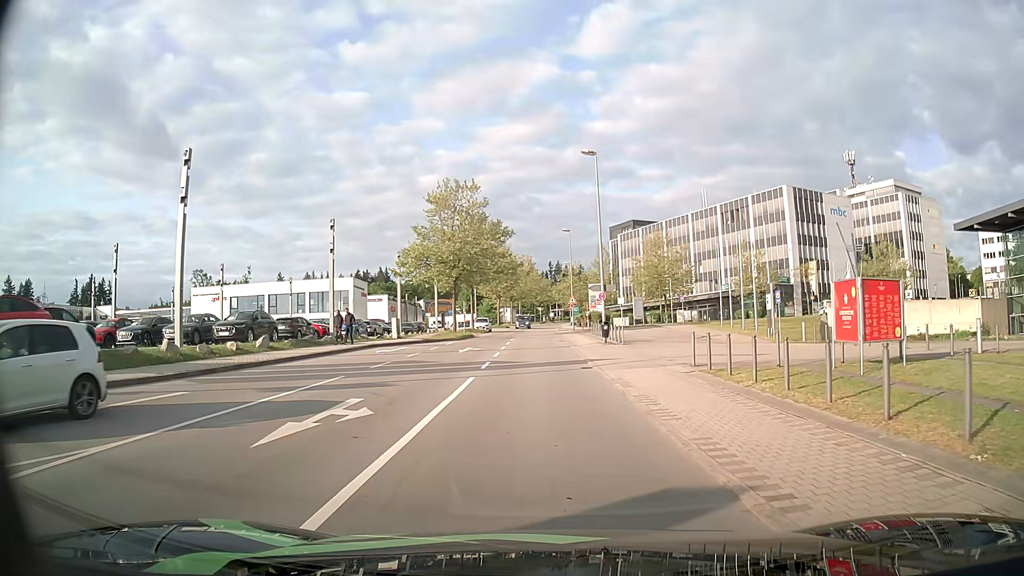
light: Day
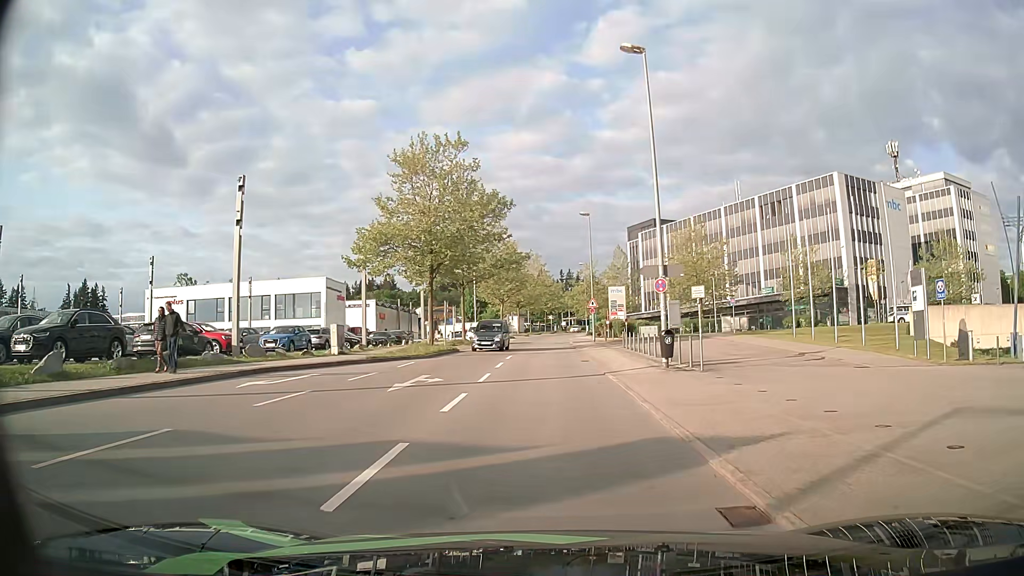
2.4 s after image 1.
(+0.1, +15.2) m; 0°
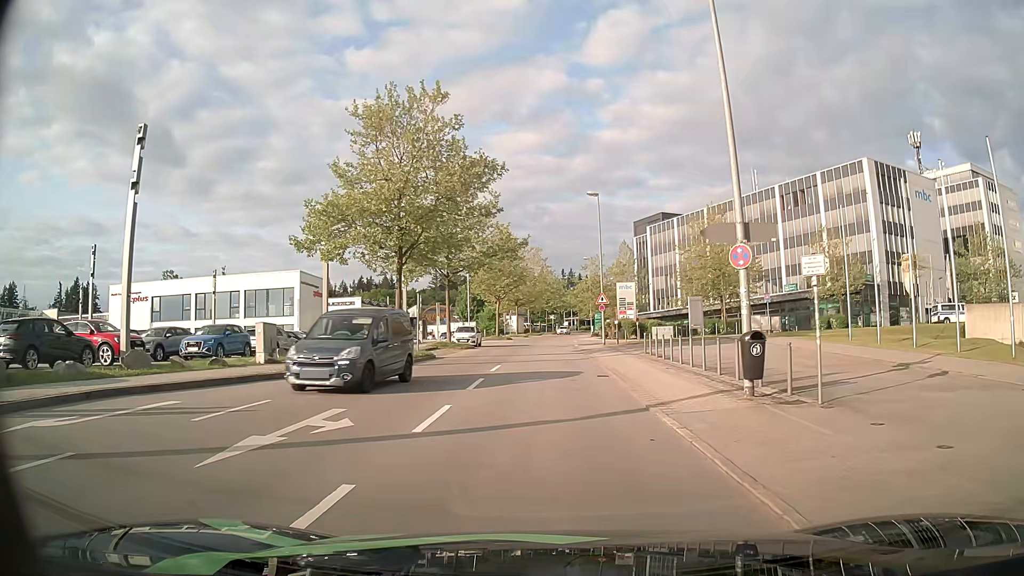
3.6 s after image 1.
(0.0, +8.3) m; 0°
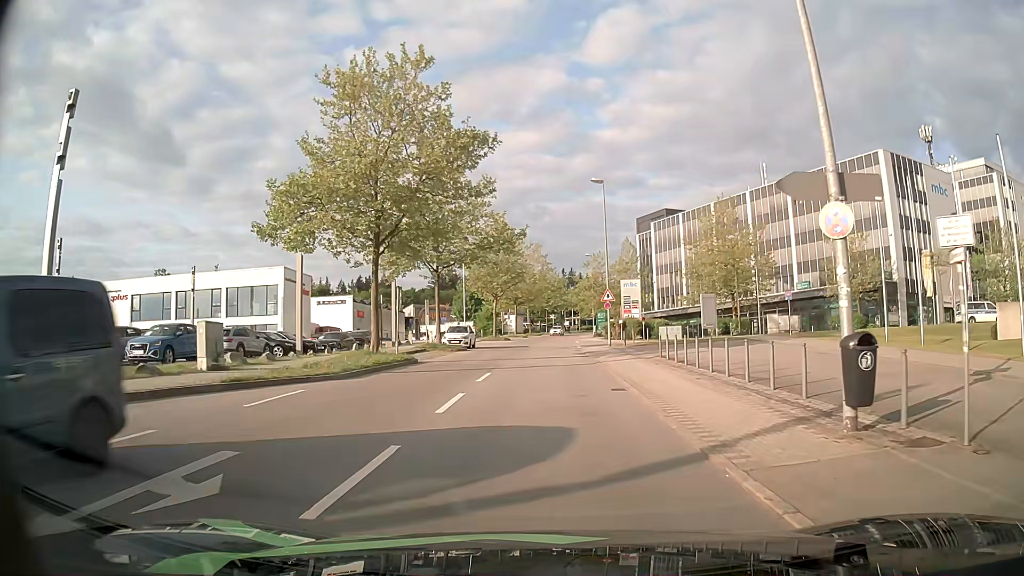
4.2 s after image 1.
(0.0, +4.1) m; 0°
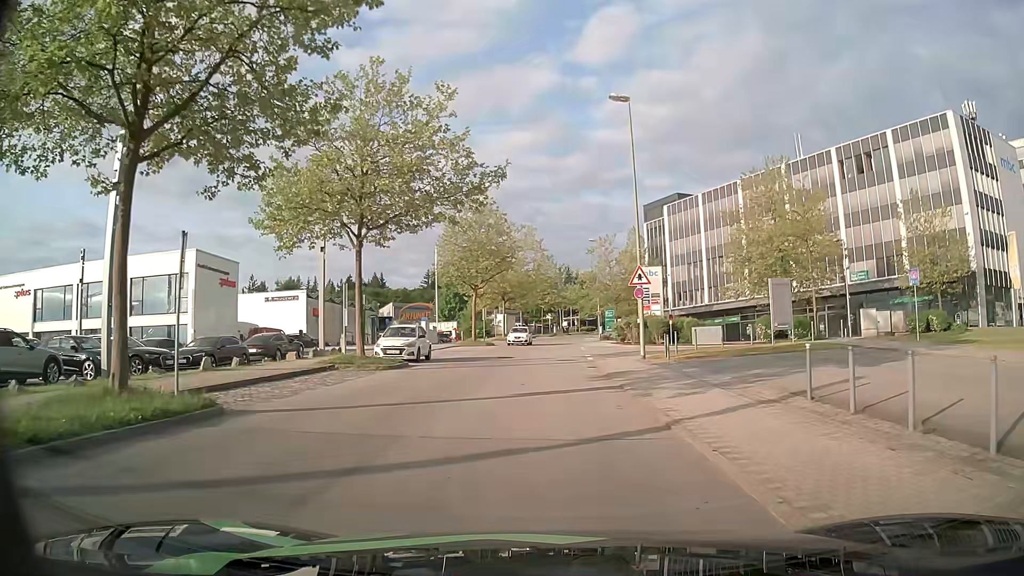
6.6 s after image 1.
(0.0, +15.6) m; 0°
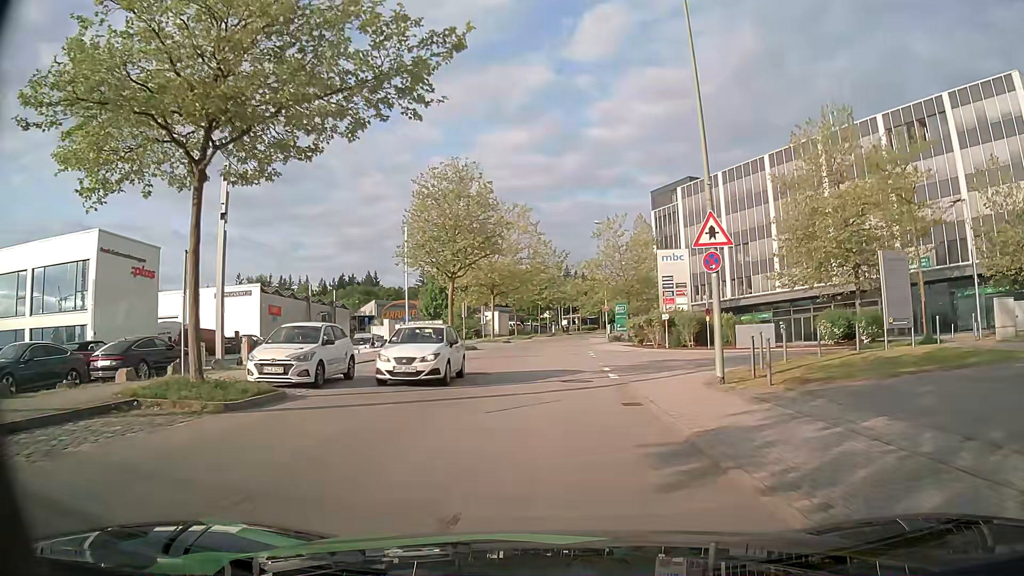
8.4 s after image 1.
(0.0, +11.5) m; 0°
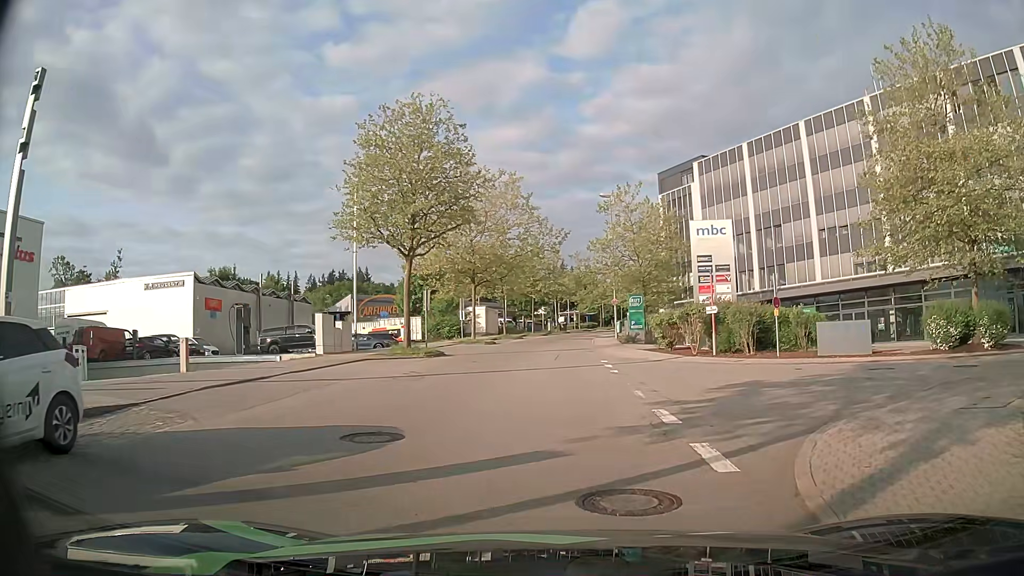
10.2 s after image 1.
(0.0, +11.3) m; 0°
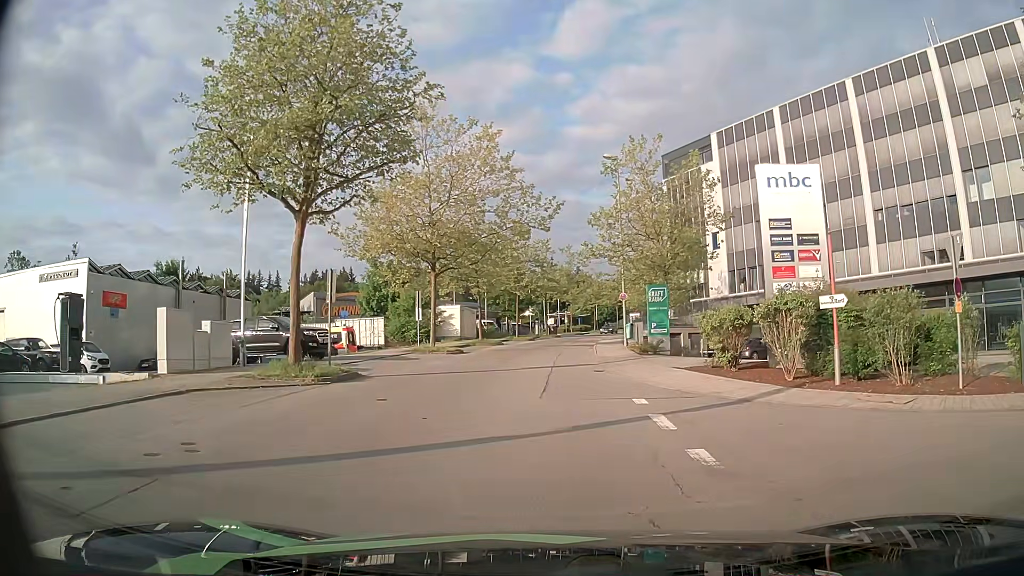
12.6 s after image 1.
(+0.1, +12.0) m; +1°
